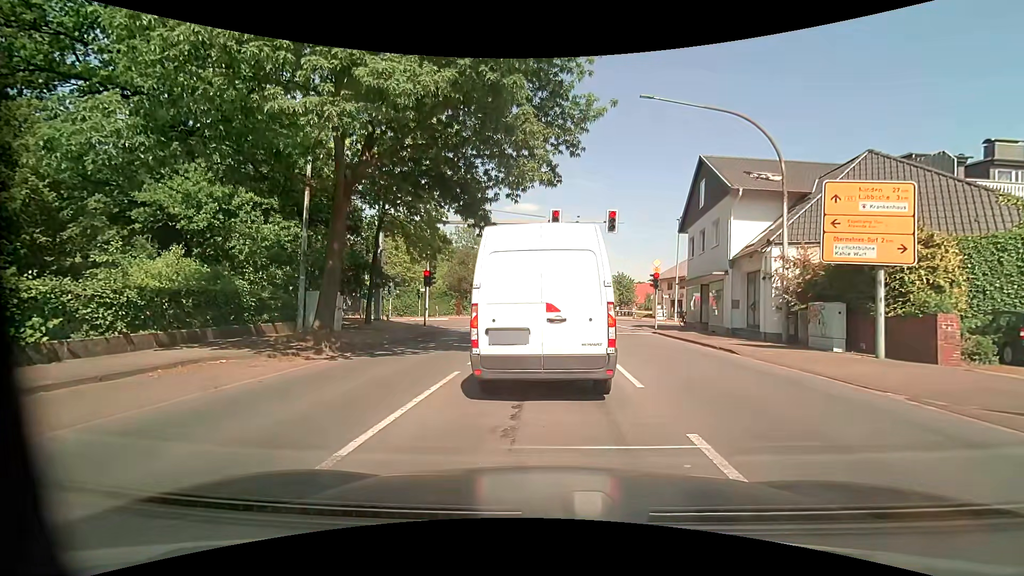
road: primary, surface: asphalt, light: Day
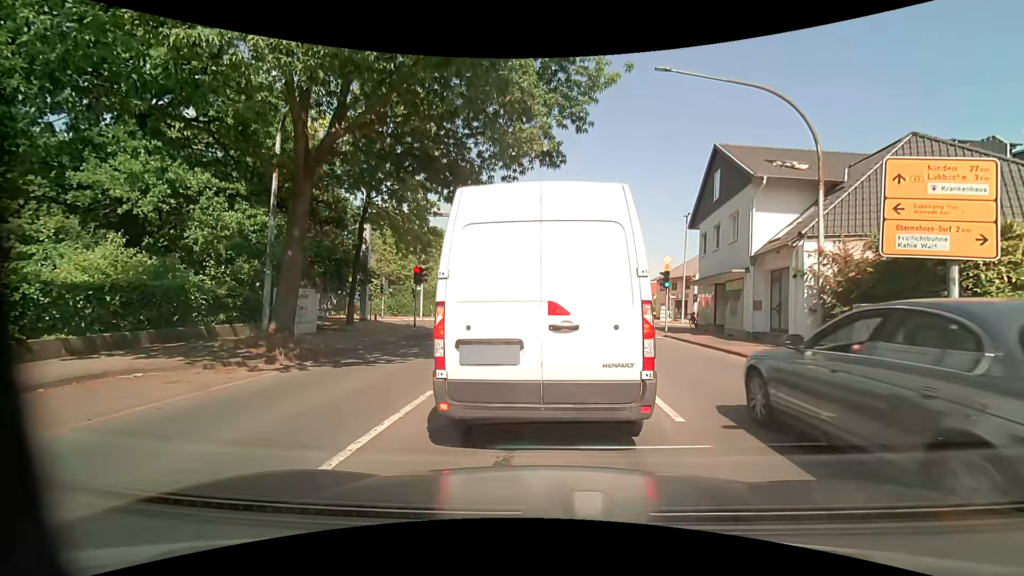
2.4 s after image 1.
(0.0, +2.4) m; 0°
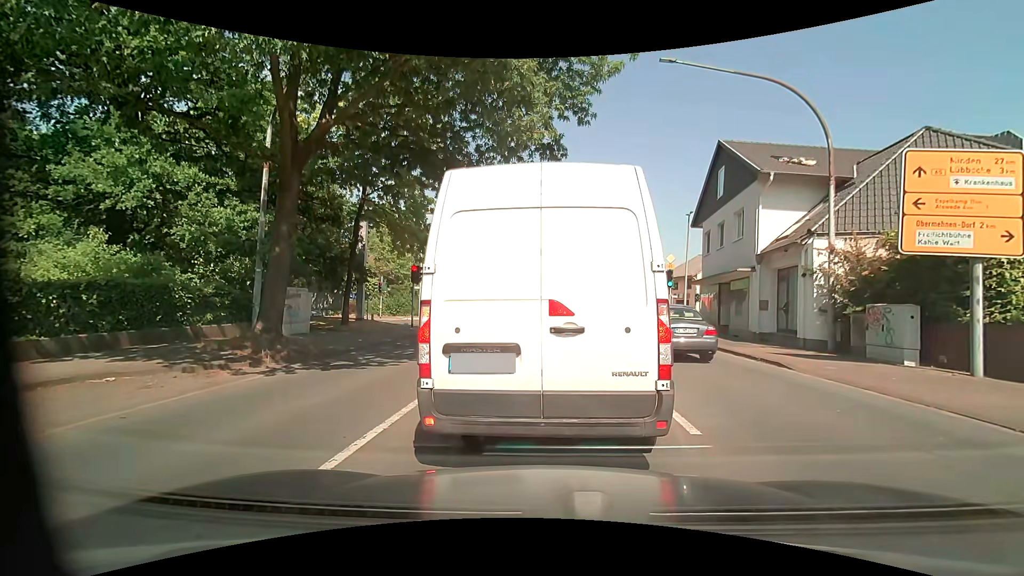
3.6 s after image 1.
(0.0, +0.5) m; 0°
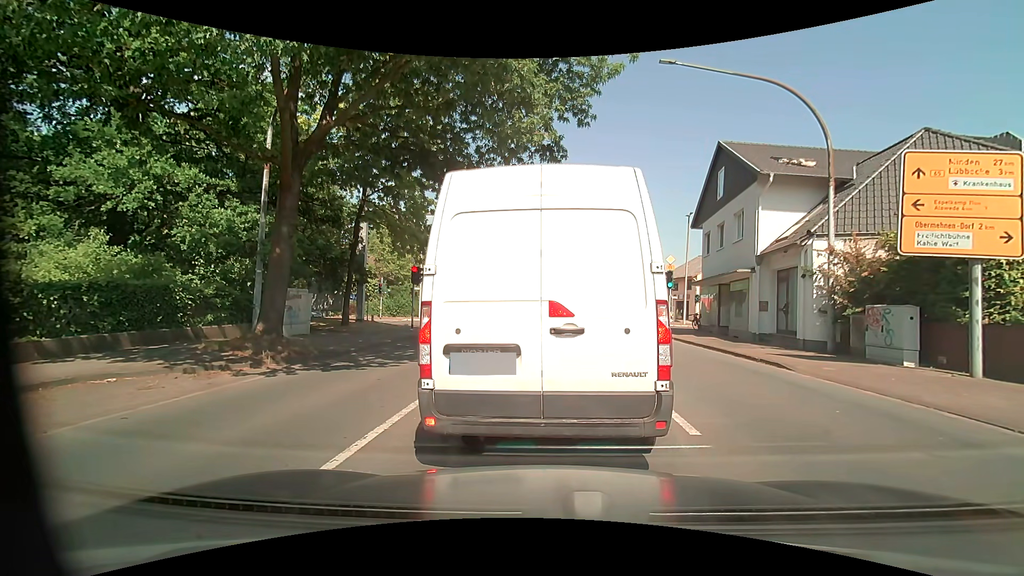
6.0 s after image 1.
(0.0, +0.1) m; 0°
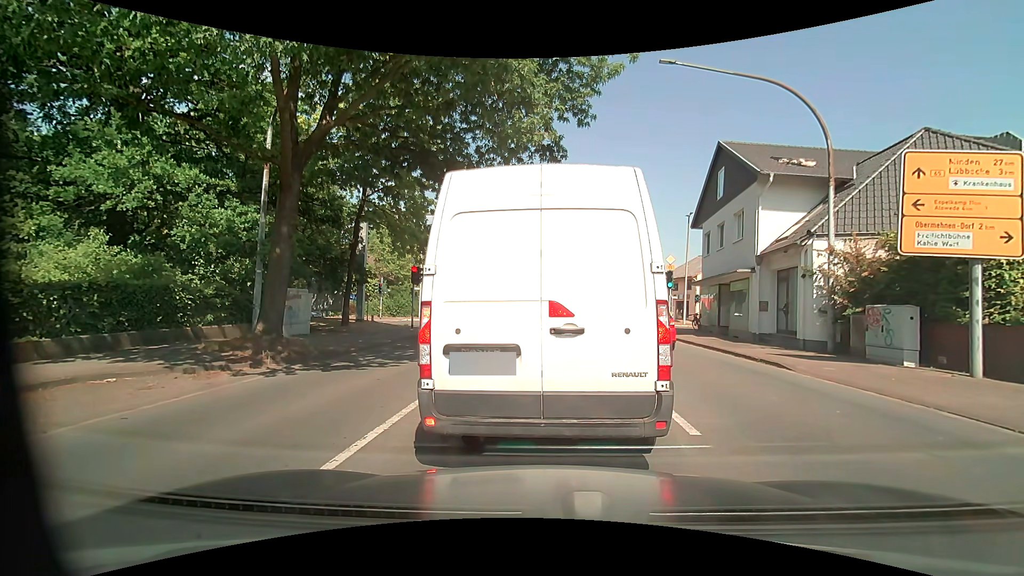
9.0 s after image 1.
(0.0, 0.0) m; 0°
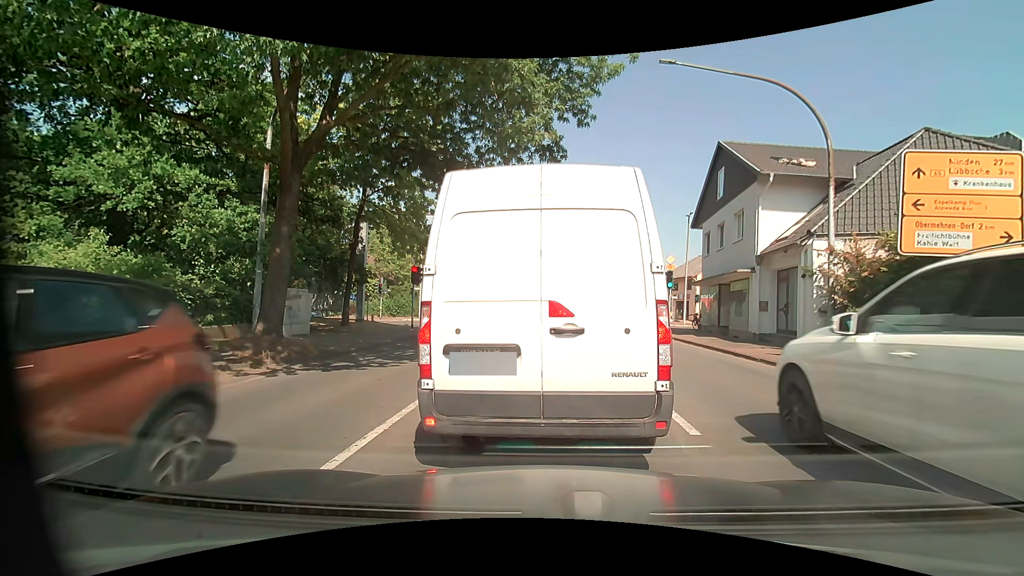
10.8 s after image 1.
(0.0, 0.0) m; 0°
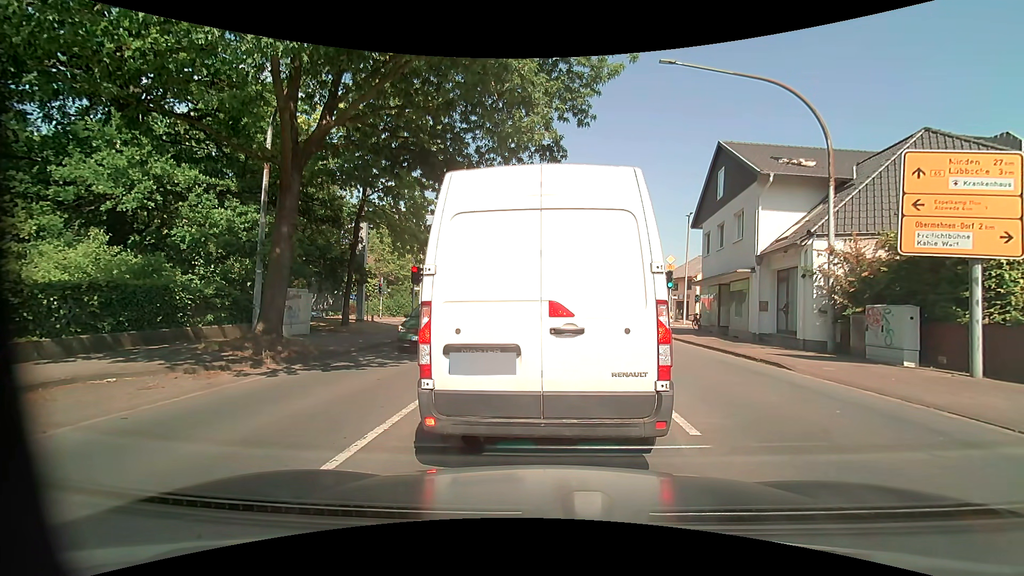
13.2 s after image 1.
(0.0, 0.0) m; 0°
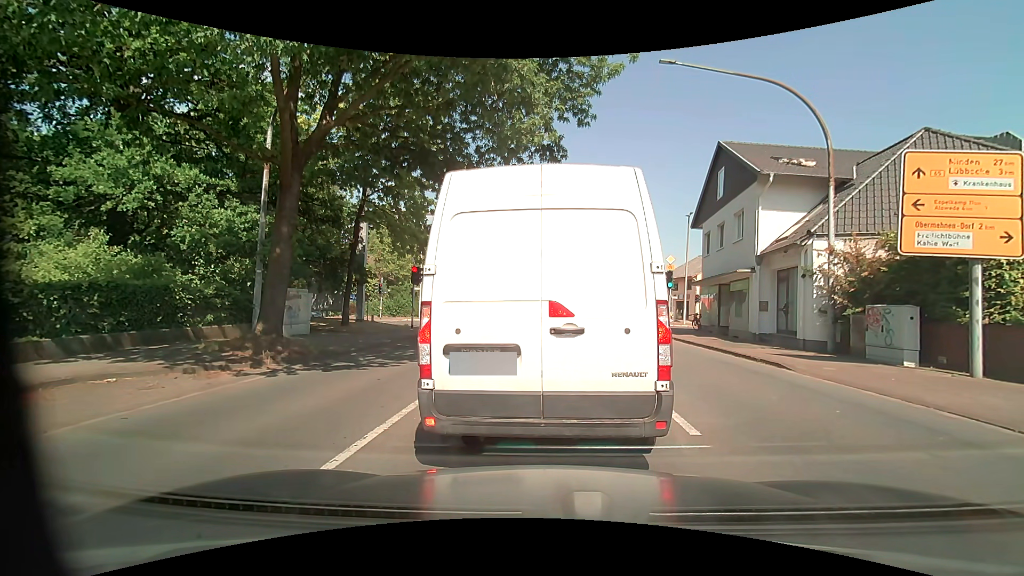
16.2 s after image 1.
(0.0, 0.0) m; 0°
(0, +10) (0, +20) (0, +30) (-1, +40) (-5, +49) (-15, +51) (-25, +50) (-34, +48) (-44, +47) (-54, +46) m
